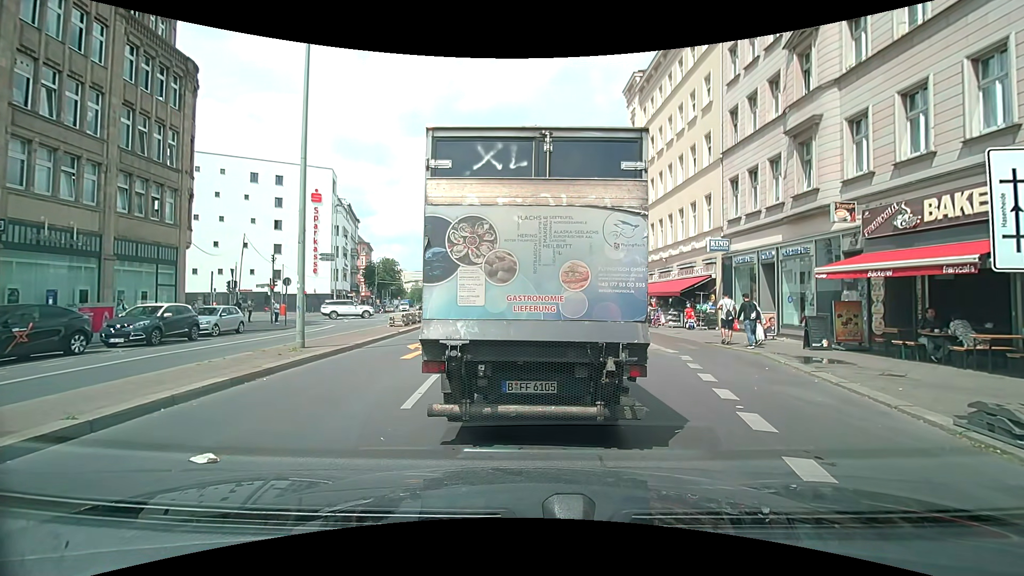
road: secondary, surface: asphalt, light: Day
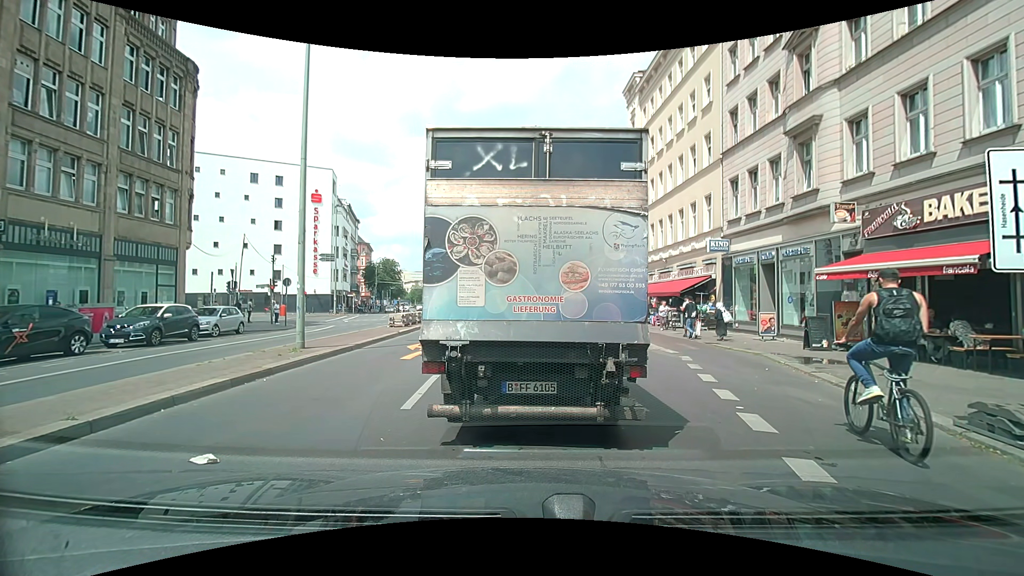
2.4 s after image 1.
(0.0, +0.1) m; 0°
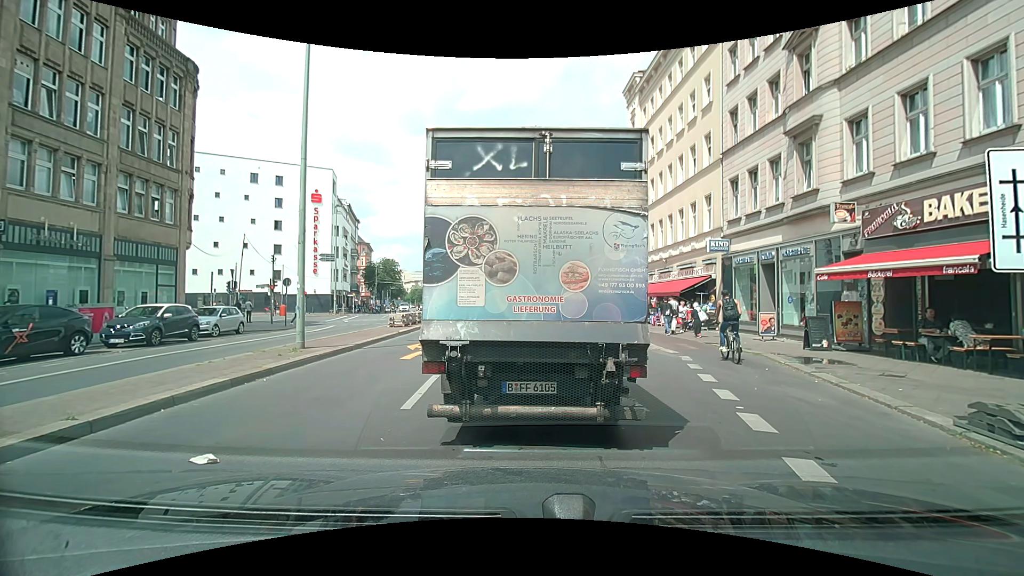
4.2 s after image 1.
(0.0, 0.0) m; 0°
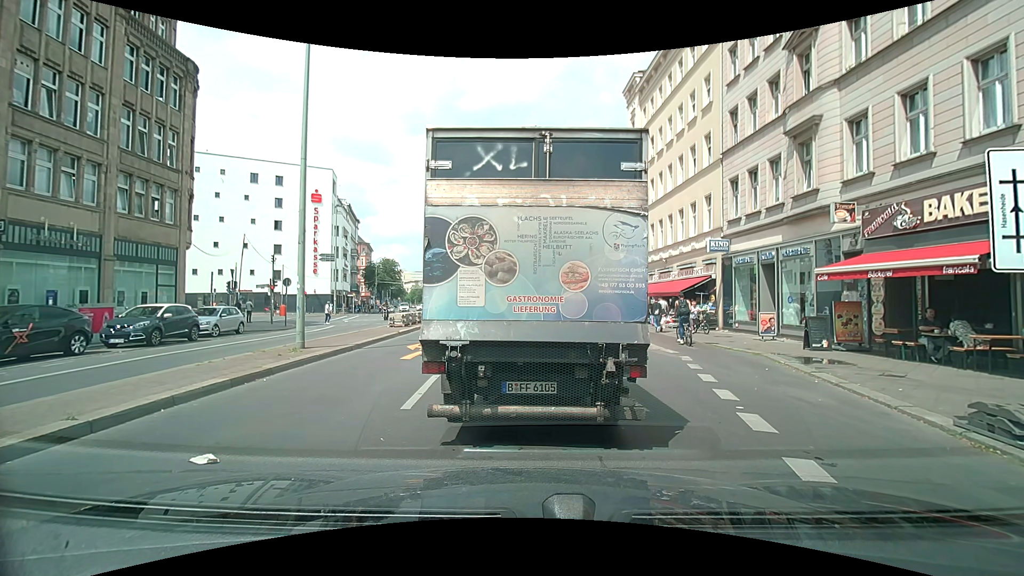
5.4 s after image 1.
(0.0, 0.0) m; 0°
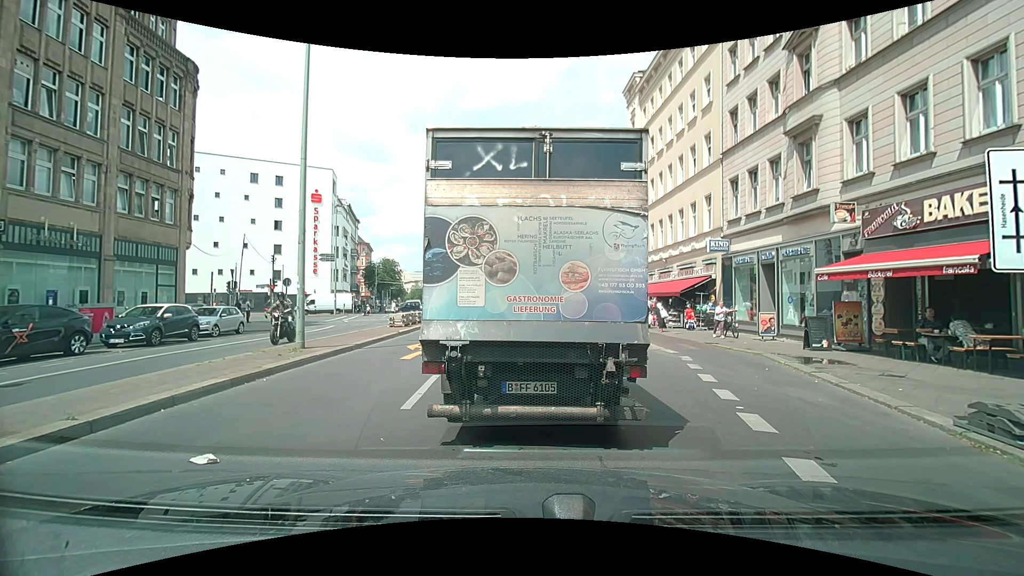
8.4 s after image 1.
(0.0, 0.0) m; 0°
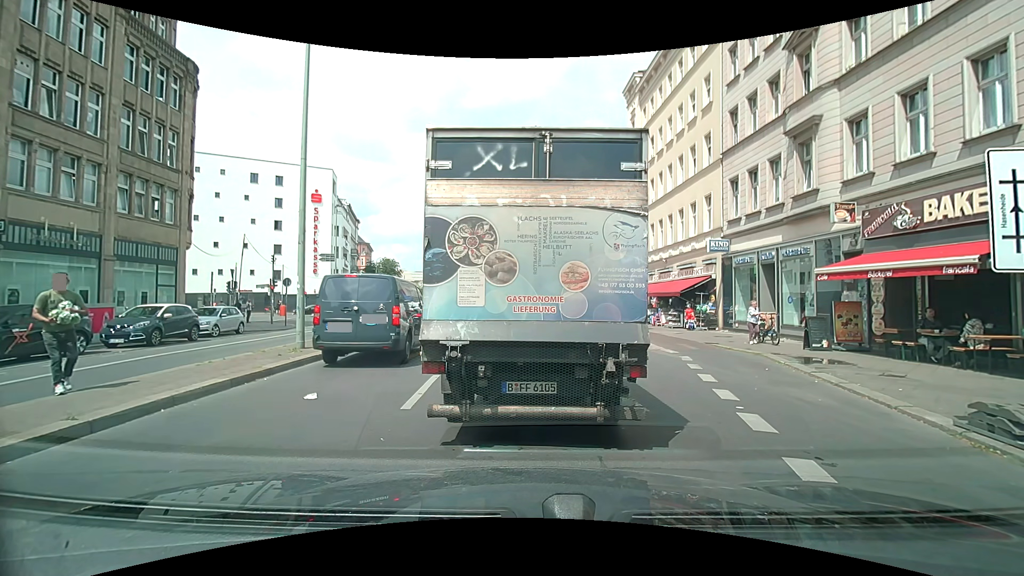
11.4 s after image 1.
(0.0, 0.0) m; 0°
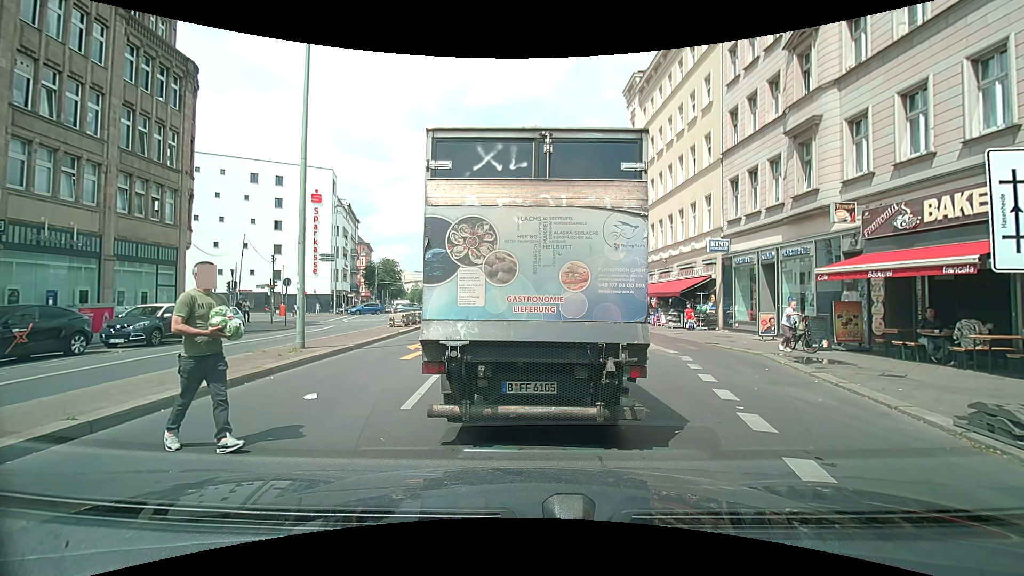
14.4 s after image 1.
(0.0, 0.0) m; 0°
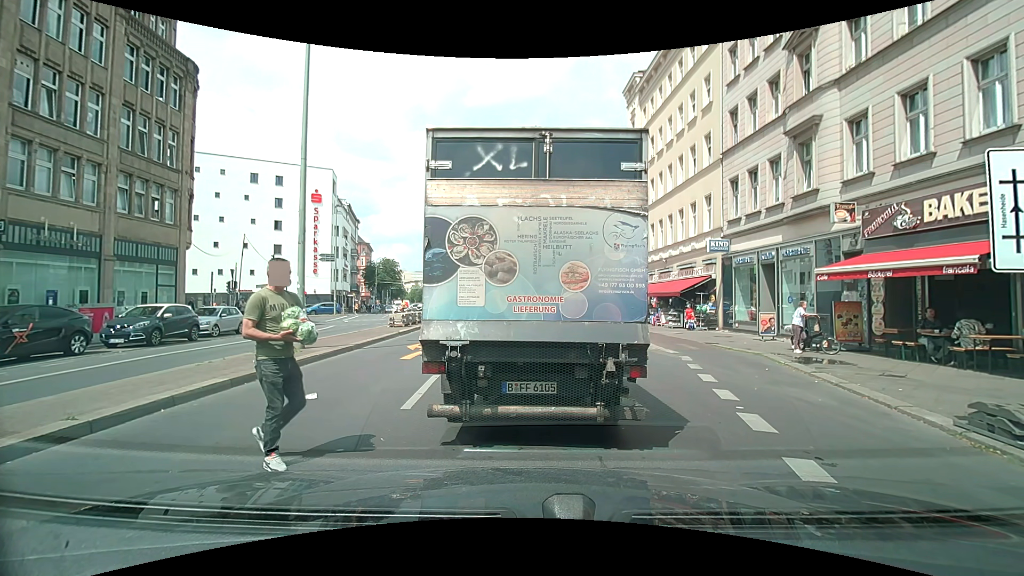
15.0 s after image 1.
(0.0, 0.0) m; 0°
